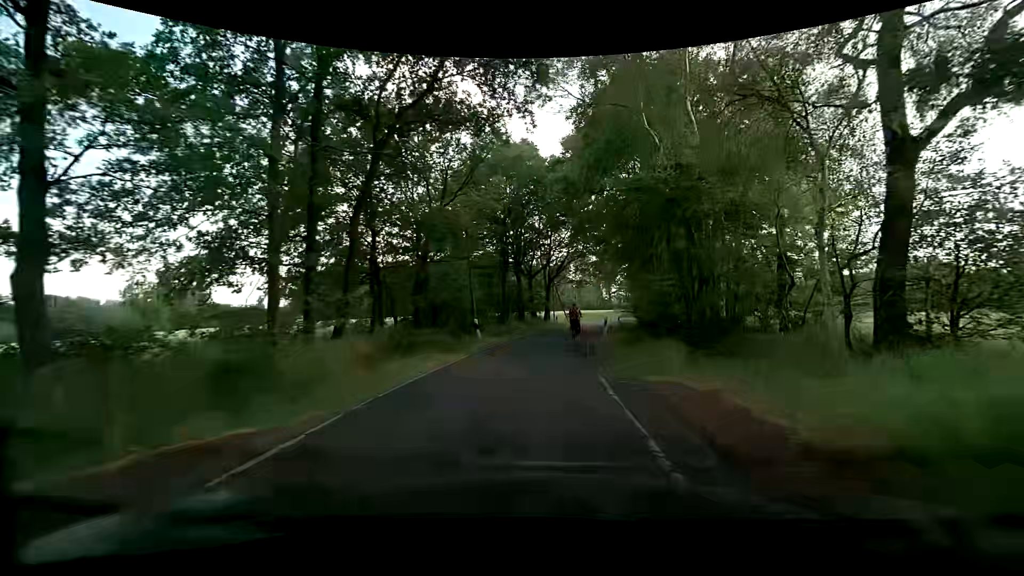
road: unclassified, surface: asphalt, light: Day
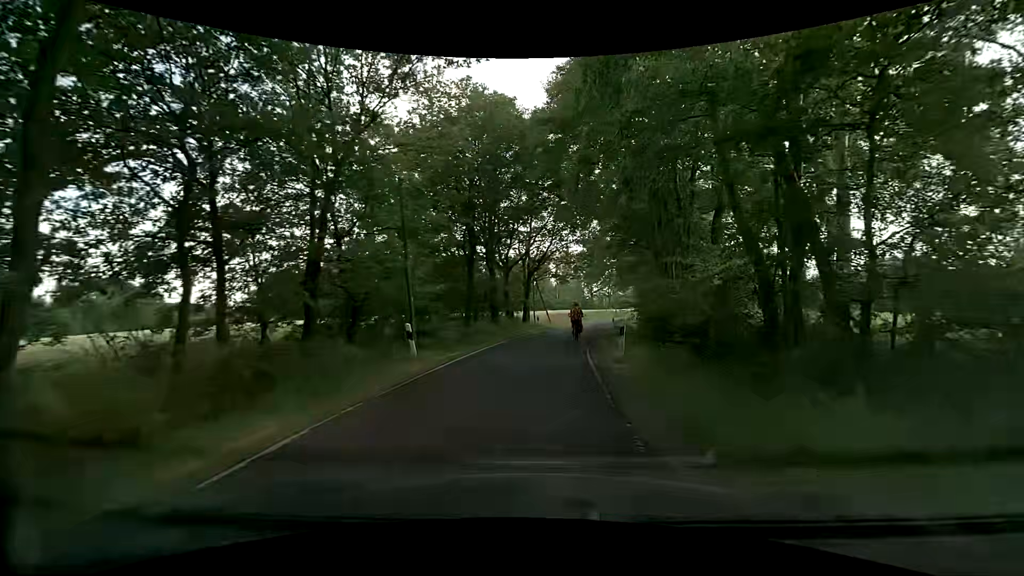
(+0.3, +8.7) m; +3°
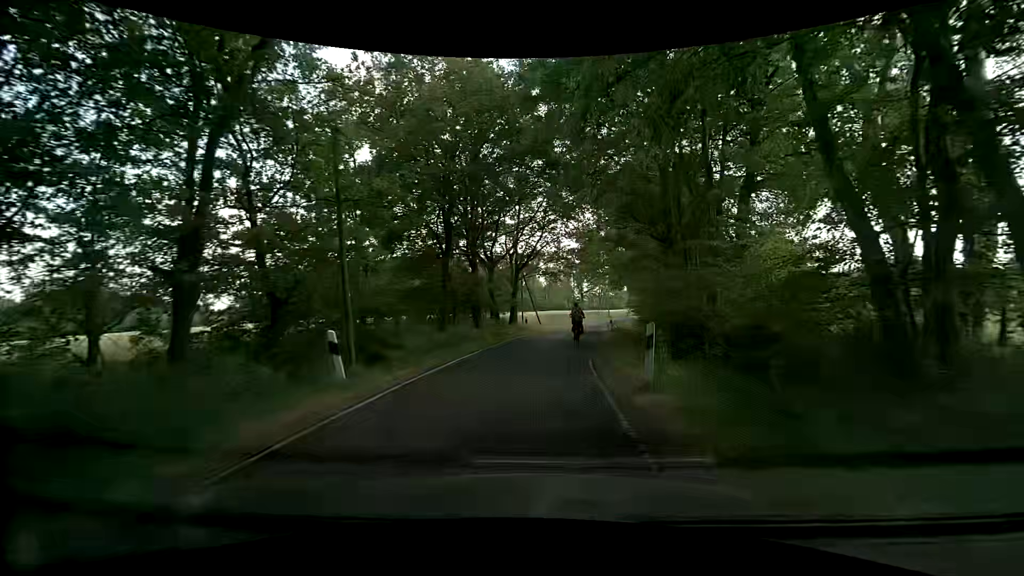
(0.0, +4.3) m; +2°
